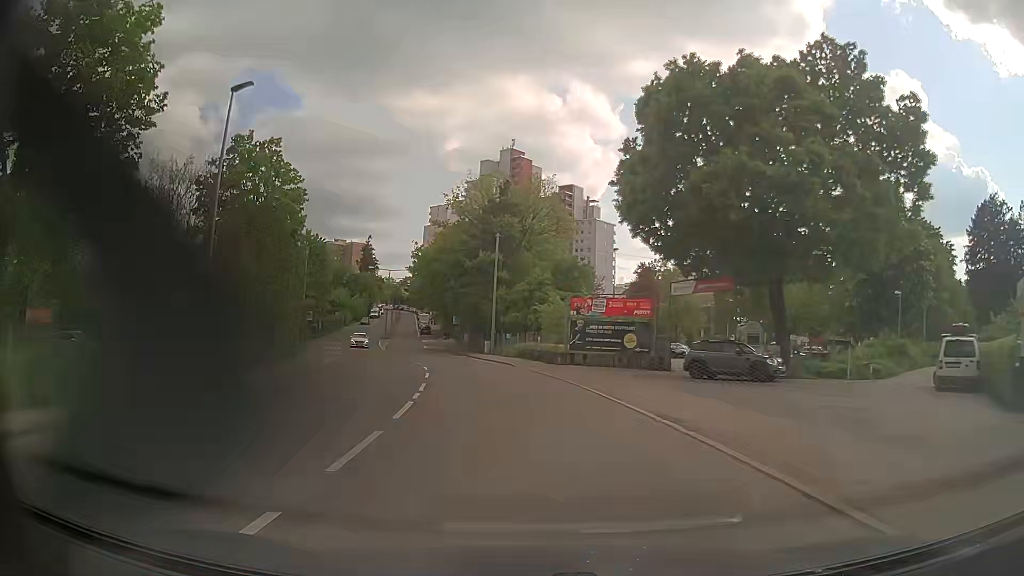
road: secondary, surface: asphalt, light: Day
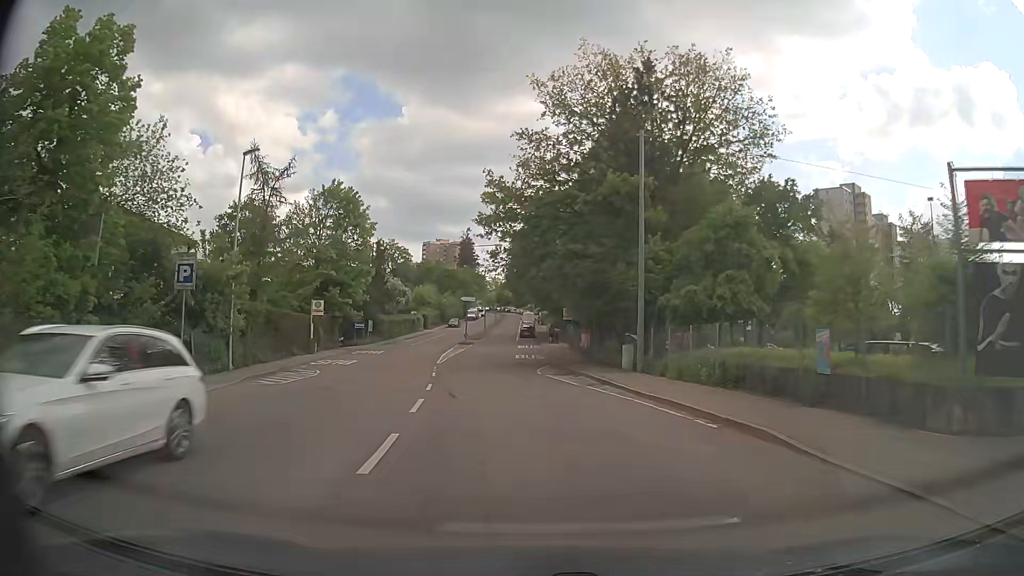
(-2.9, +28.9) m; -11°
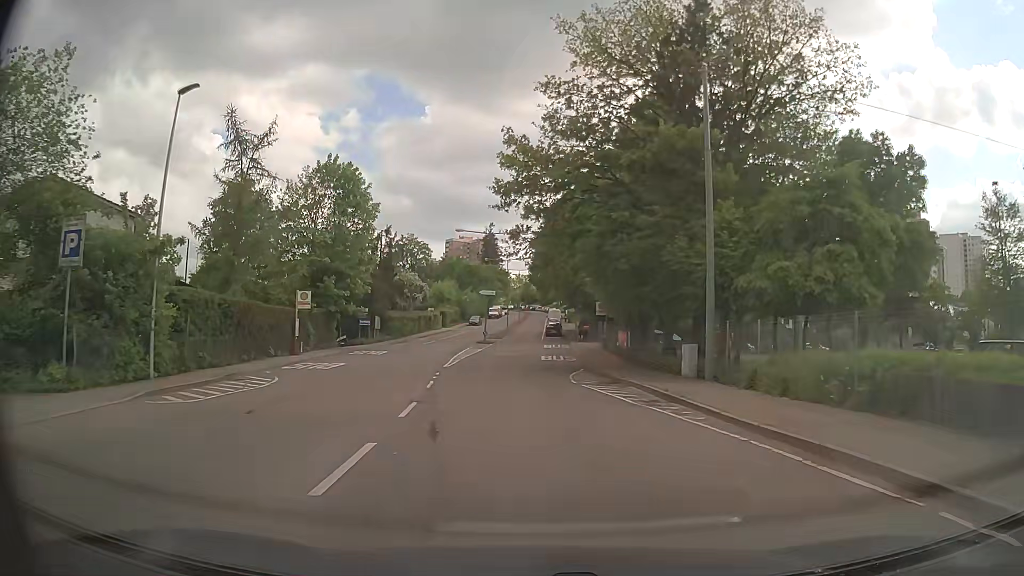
(-0.1, +7.3) m; -2°
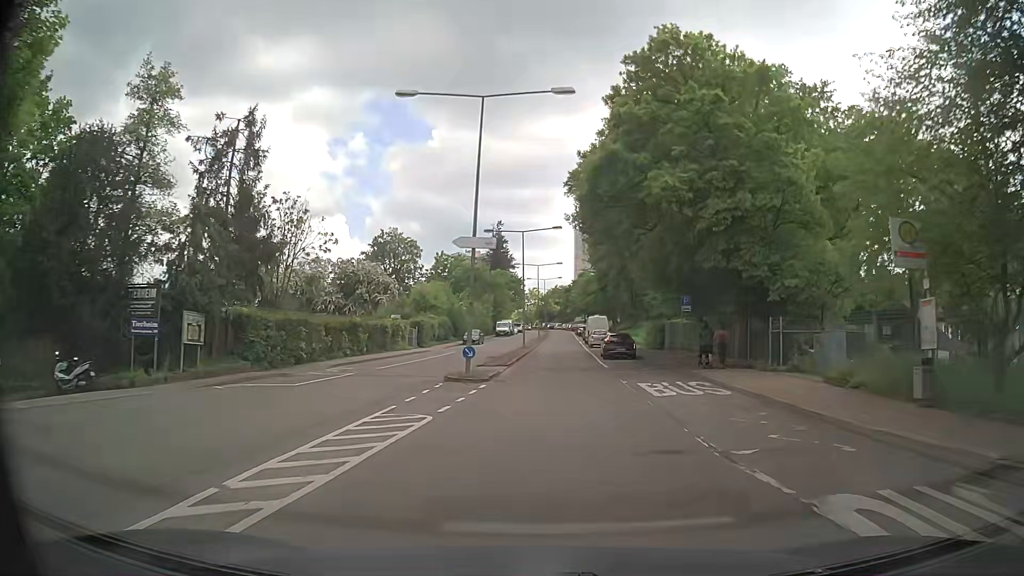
(-1.7, +37.0) m; -1°
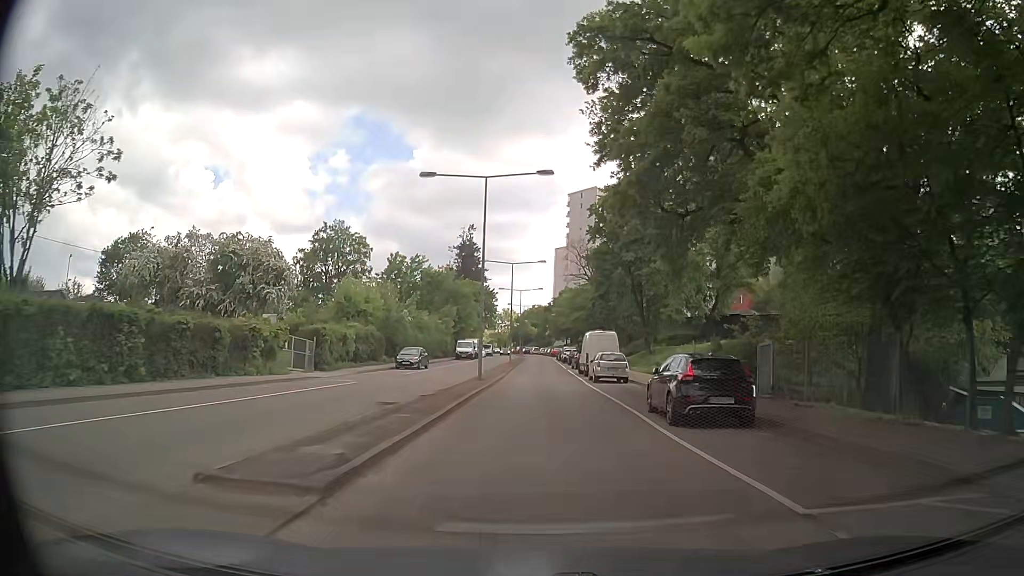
(+0.4, +22.9) m; +2°
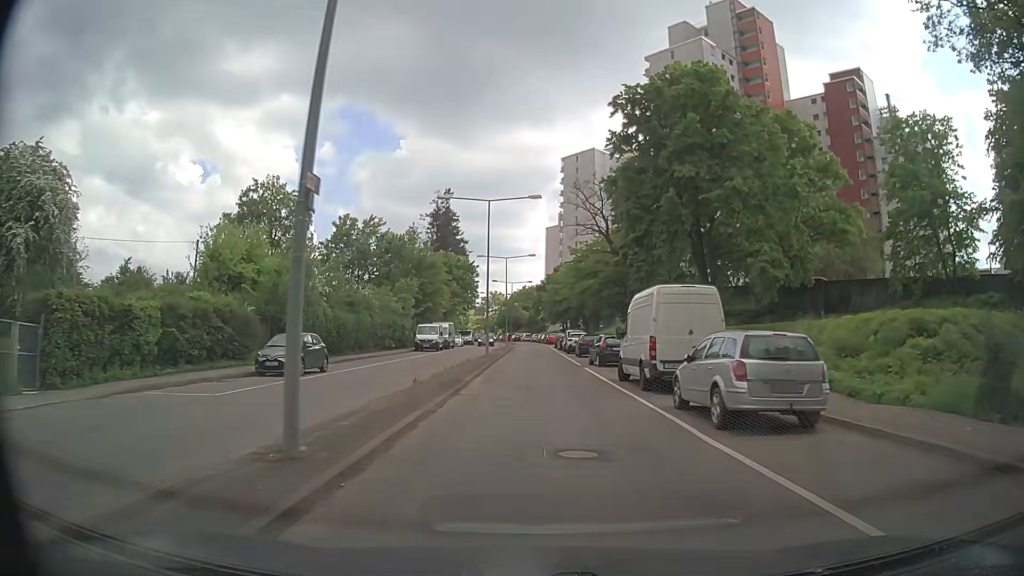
(0.0, +22.8) m; +1°
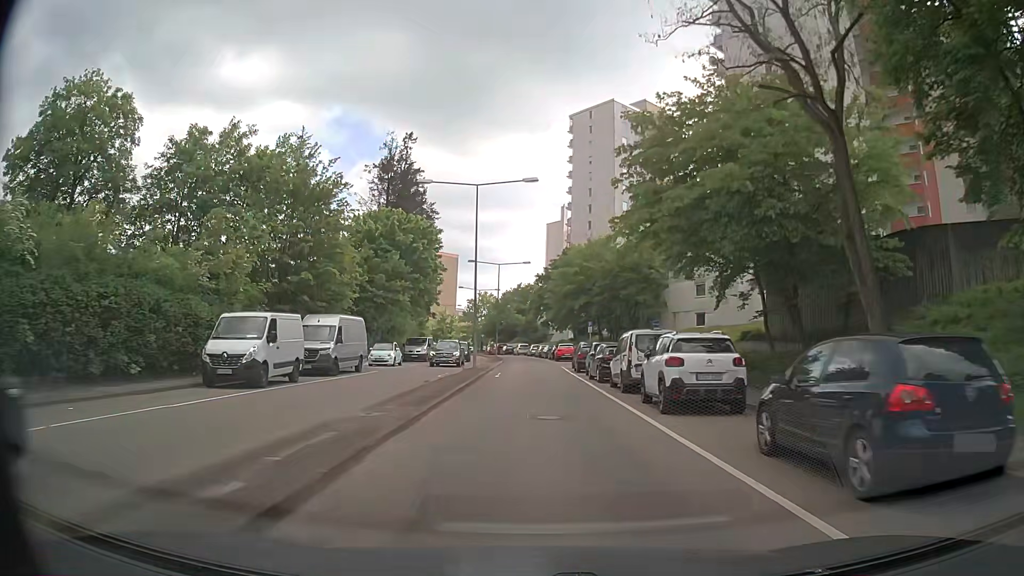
(+0.1, +37.2) m; +2°
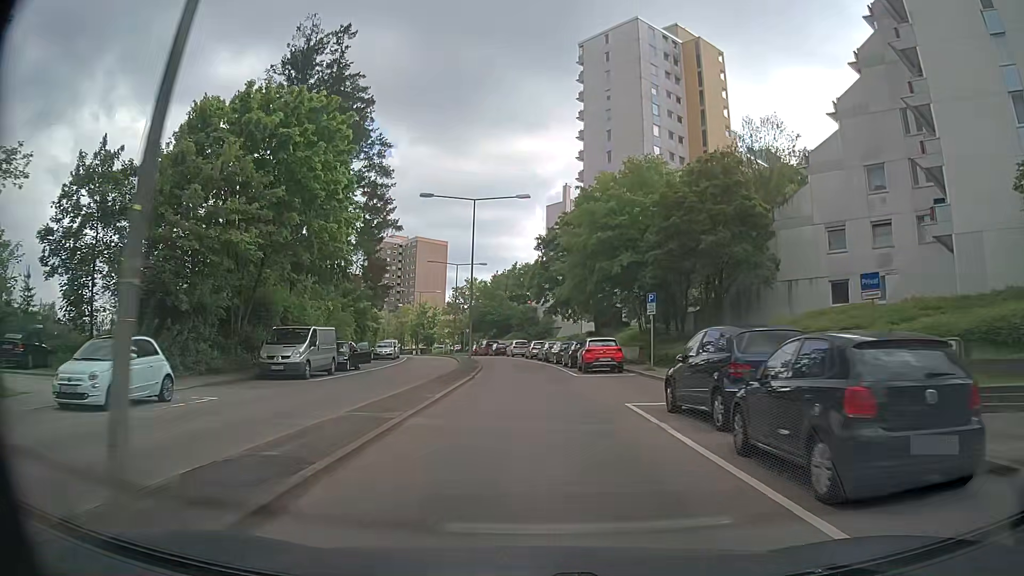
(-1.0, +29.0) m; -2°
(0, +10) (0, +20) (-1, +30) (-1, +40) (-2, +50) (-3, +60) (-5, +70) (-7, +79) (-10, +89) (-13, +99) m
